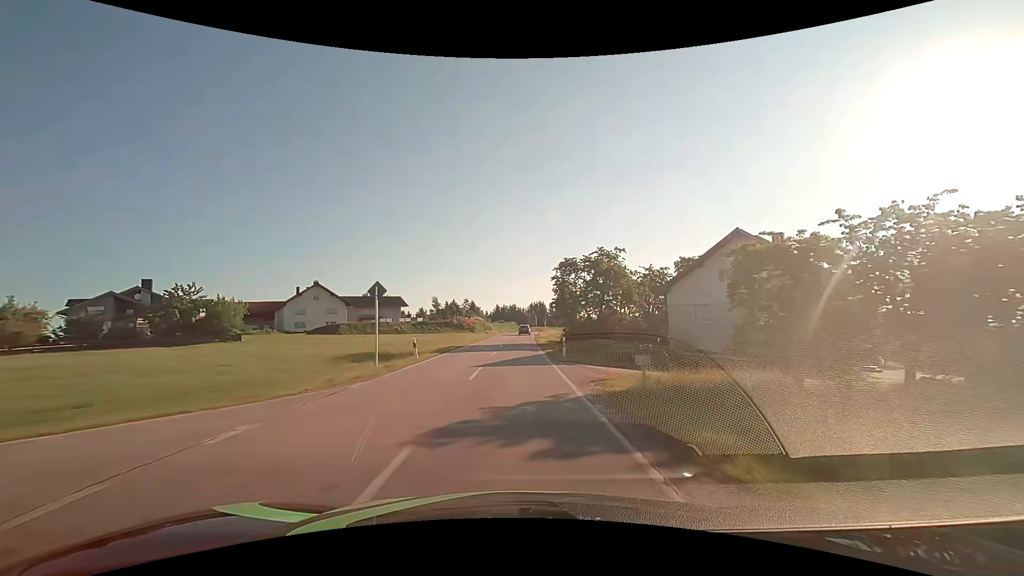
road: secondary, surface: asphalt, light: Day
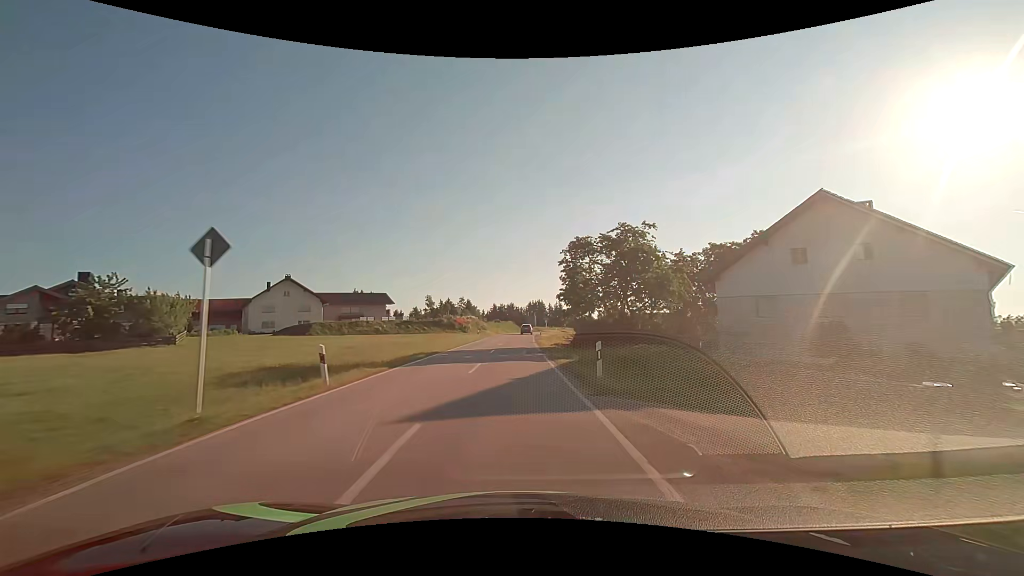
(+0.1, +10.7) m; 0°
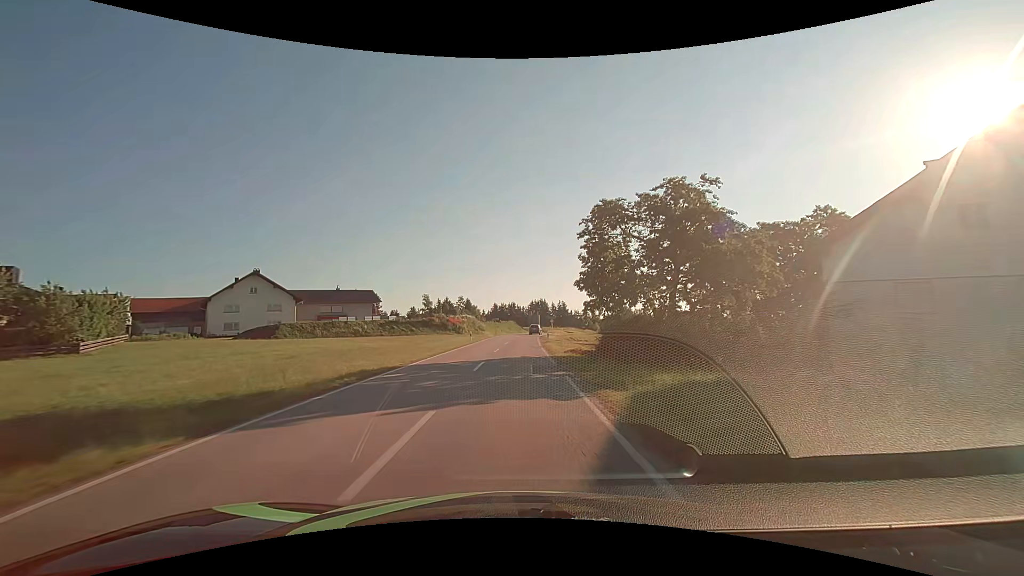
(0.0, +10.7) m; 0°
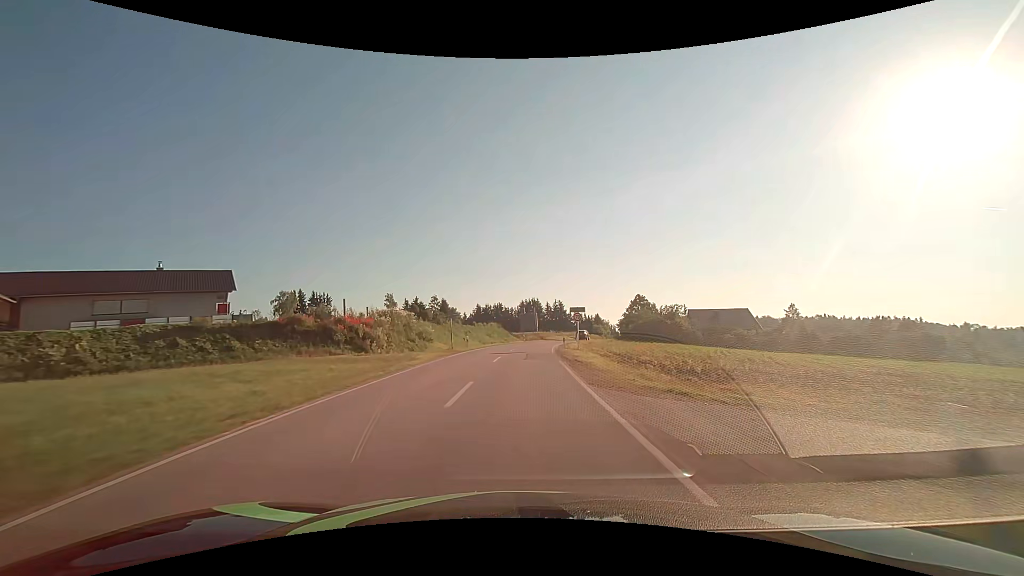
(0.0, +42.8) m; +1°
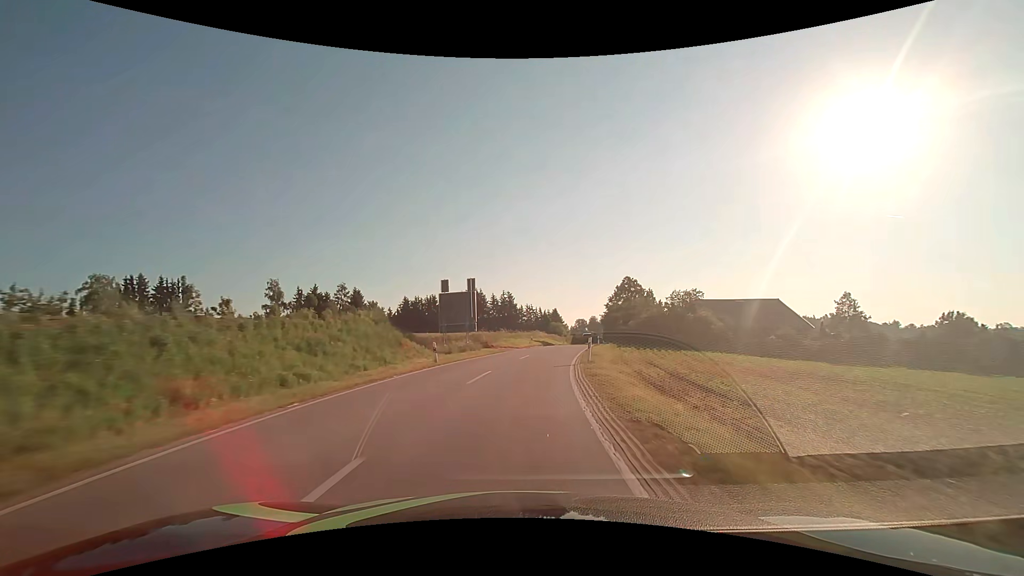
(+1.7, +42.7) m; +6°
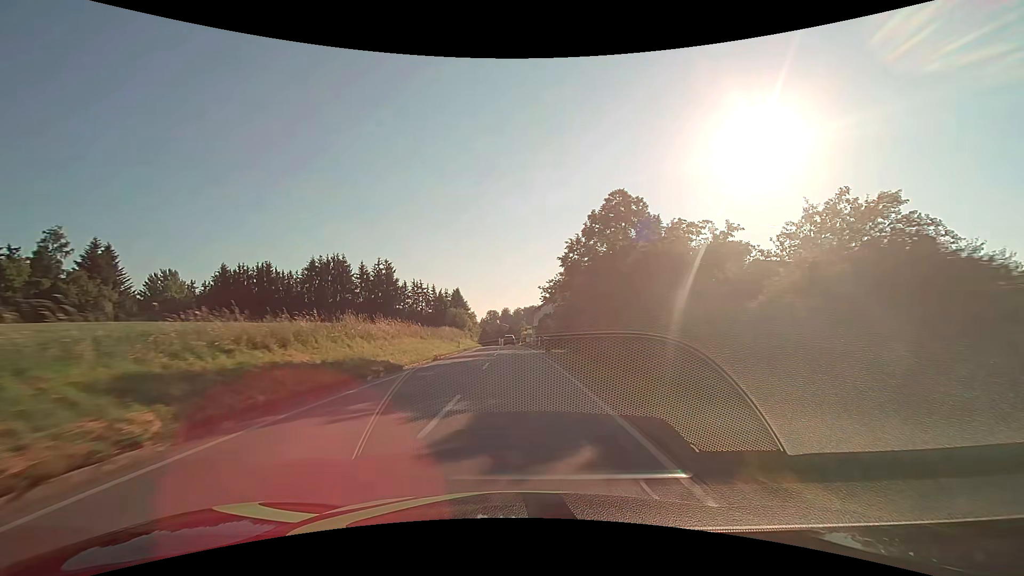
(+6.2, +53.5) m; +11°
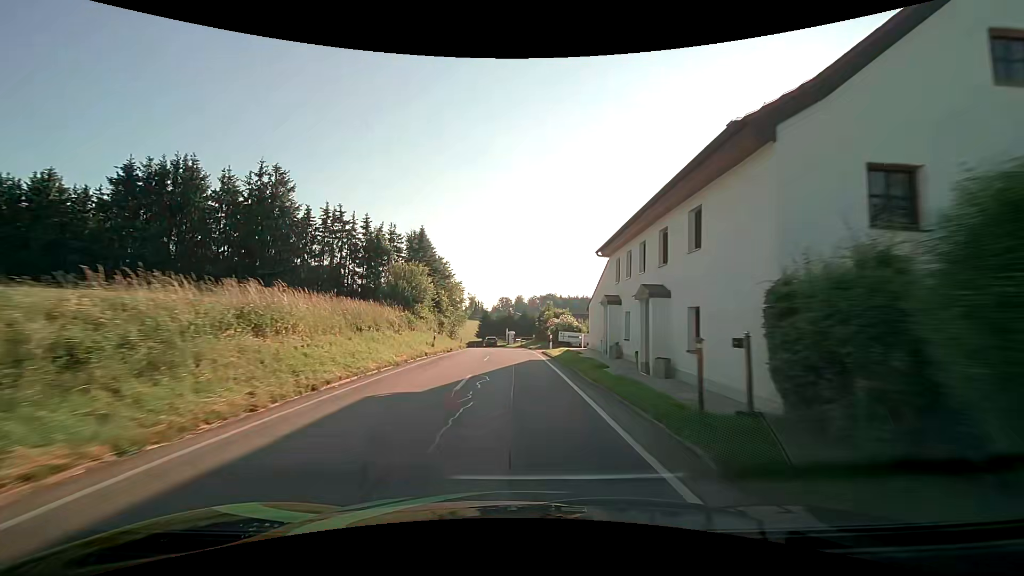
(-0.9, +54.6) m; -1°
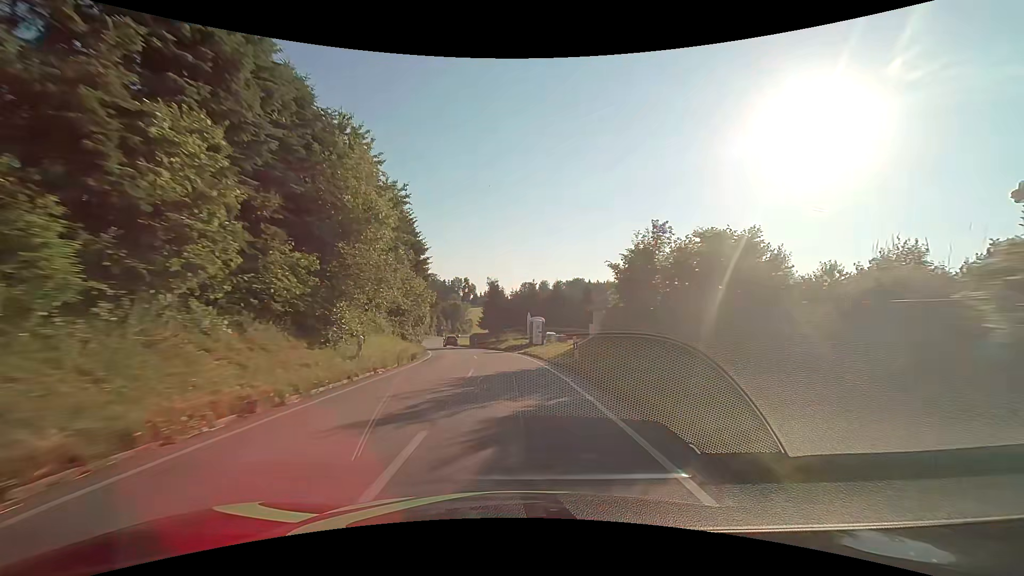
(-0.8, +43.9) m; -3°
(0, +10) (-1, +20) (-1, +30) (-3, +40) (-4, +50) (-6, +60) (-8, +69) (-11, +79) (-13, +89) (-15, +99) m
